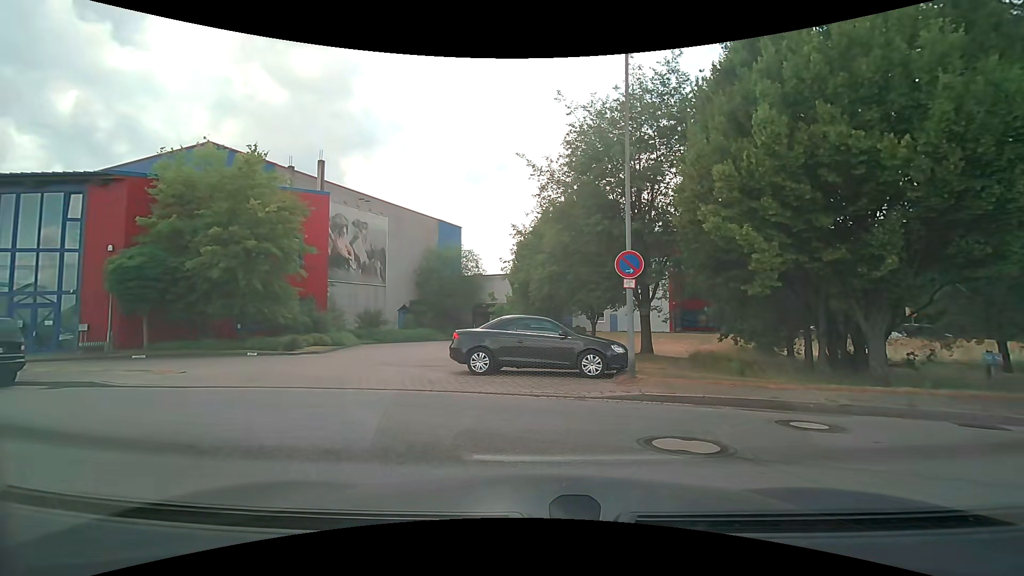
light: Day
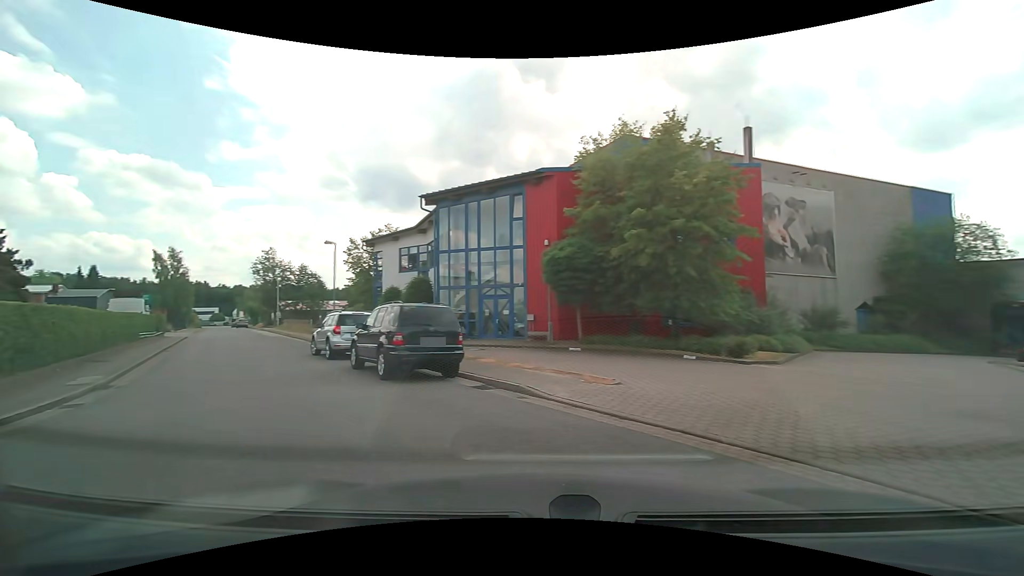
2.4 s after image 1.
(-2.4, +5.9) m; -45°
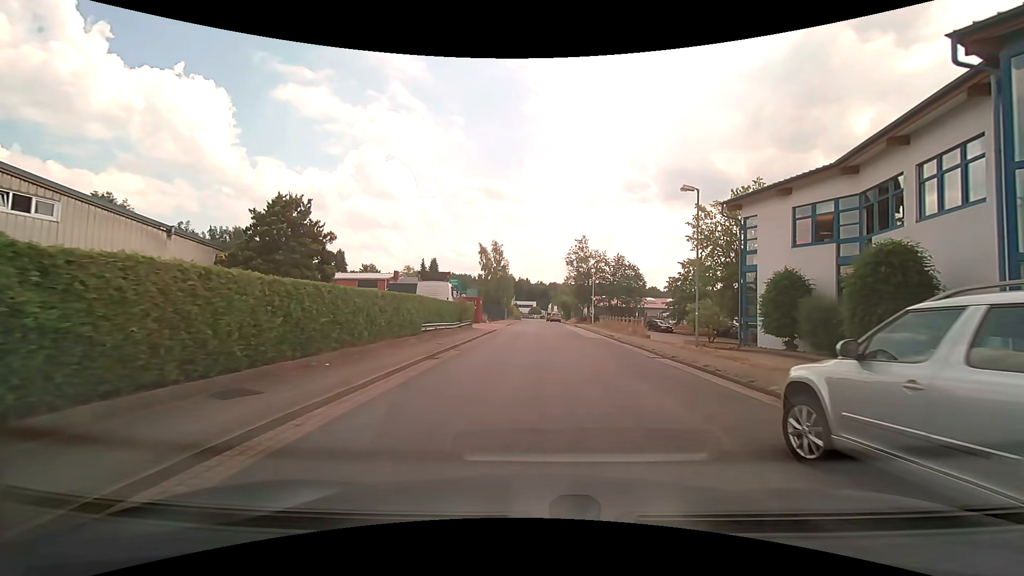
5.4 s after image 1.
(-7.1, +14.1) m; -35°
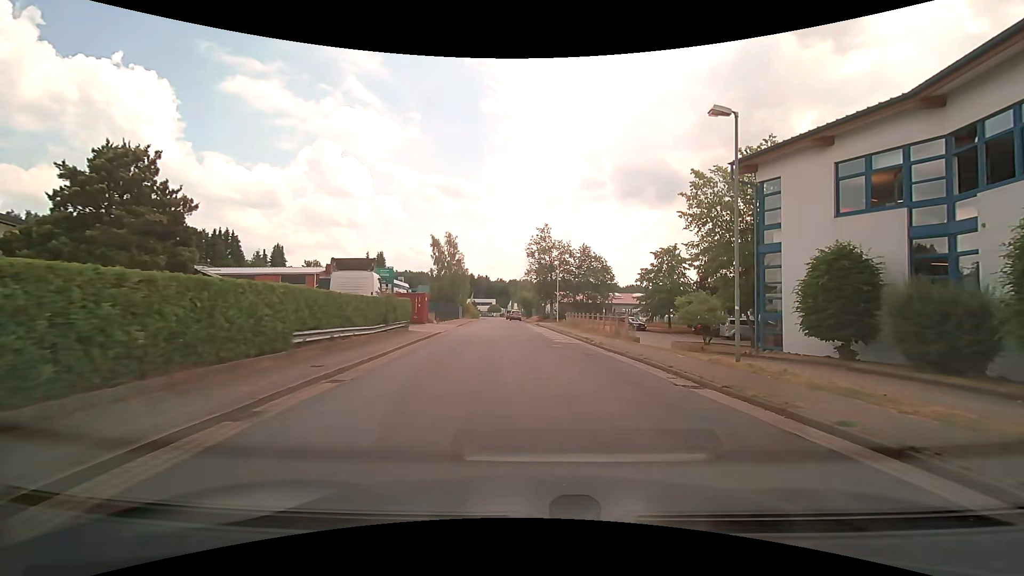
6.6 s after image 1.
(+0.3, +7.9) m; +5°
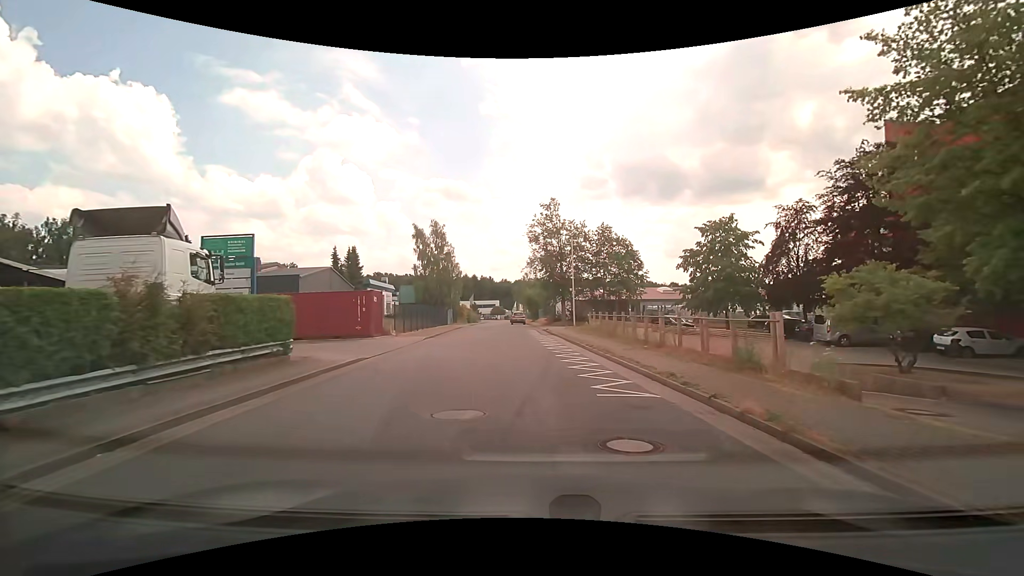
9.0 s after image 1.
(+0.1, +14.8) m; -1°
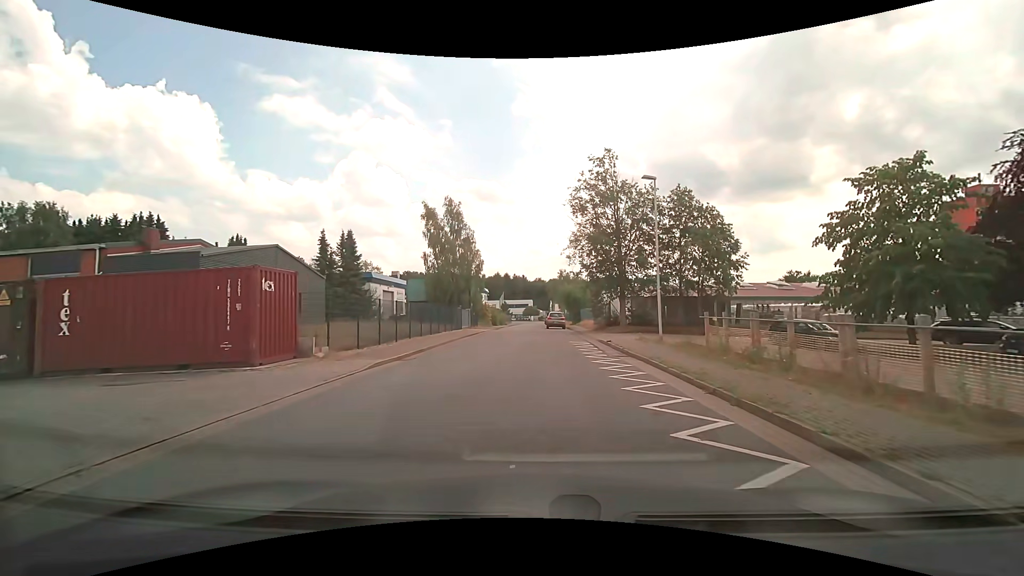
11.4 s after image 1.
(-0.5, +14.9) m; -4°
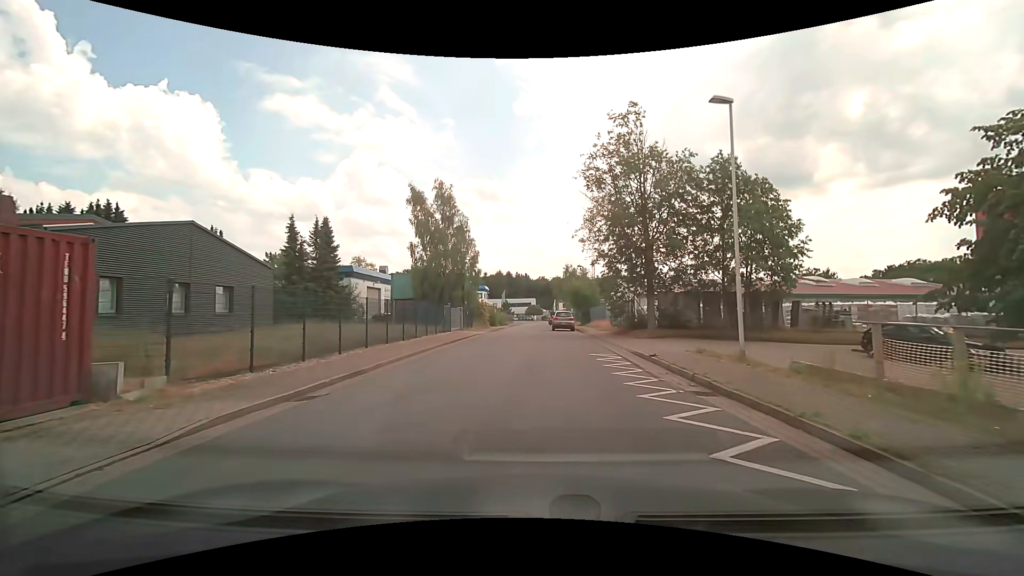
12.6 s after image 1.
(0.0, +7.3) m; 0°
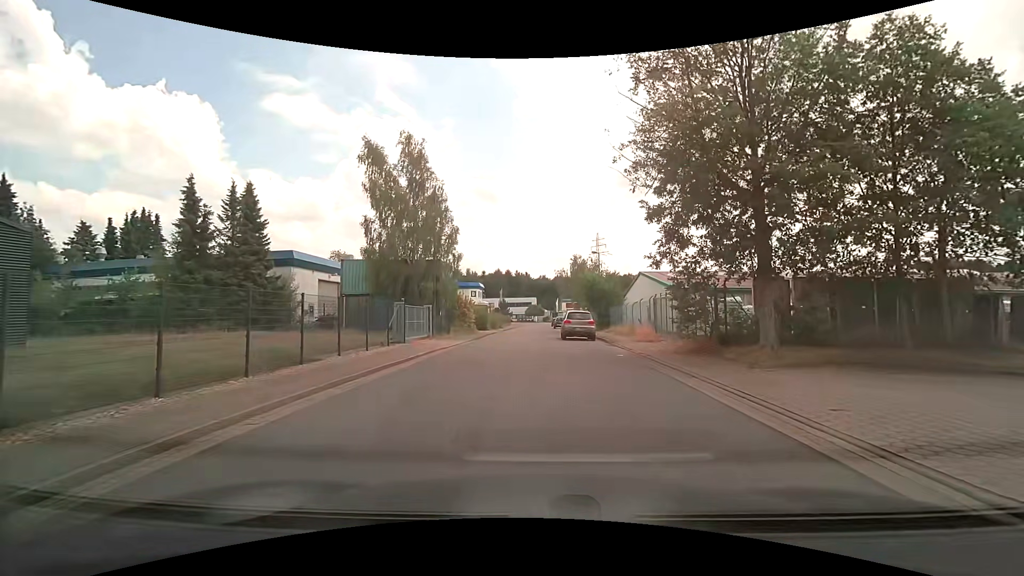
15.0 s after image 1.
(+0.1, +13.2) m; 0°
